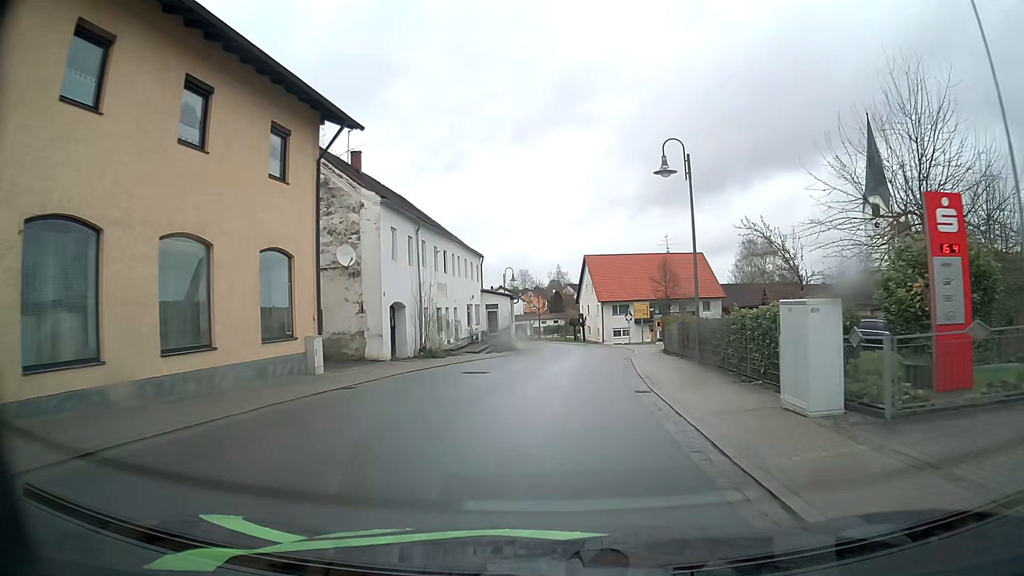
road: secondary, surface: asphalt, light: Day
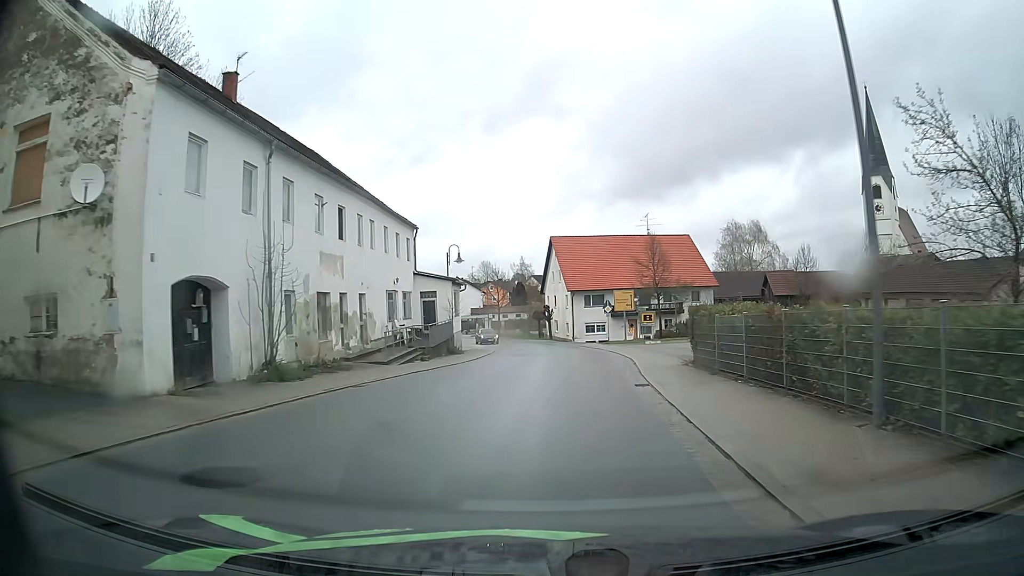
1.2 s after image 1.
(+0.3, +13.6) m; +3°
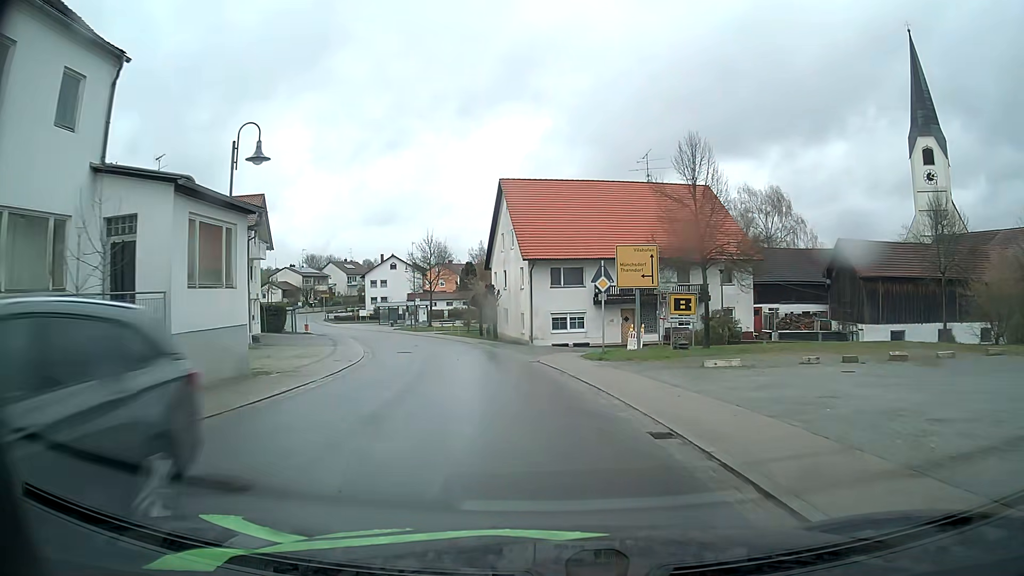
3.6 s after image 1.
(+1.1, +26.8) m; +3°
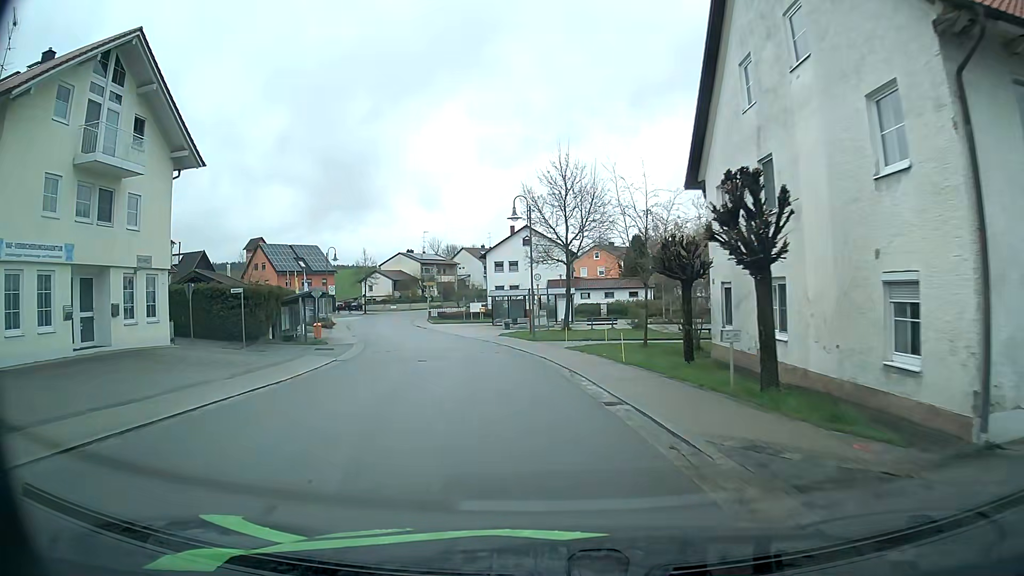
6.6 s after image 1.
(-4.1, +33.9) m; -13°
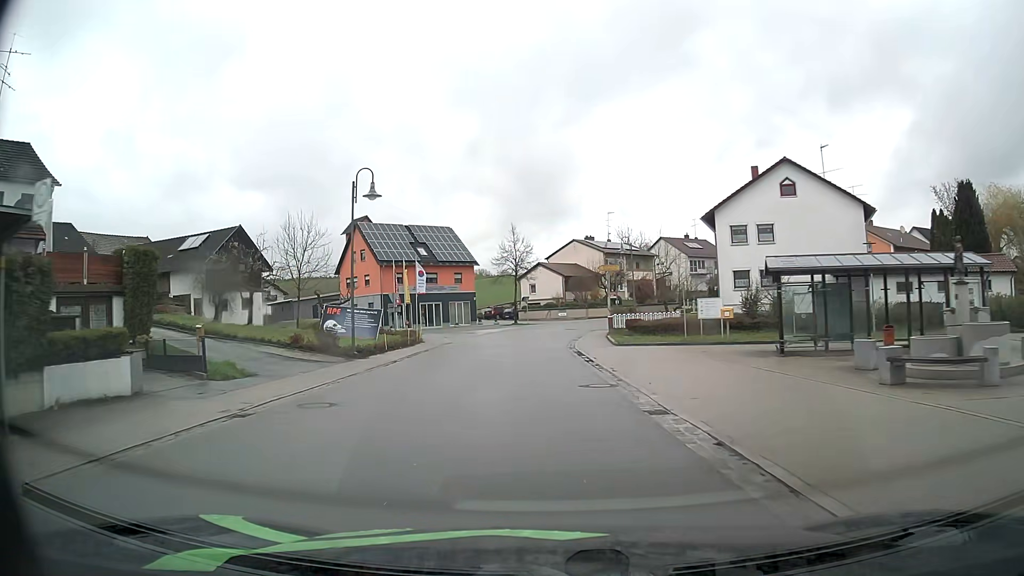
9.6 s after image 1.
(-5.7, +35.6) m; -17°
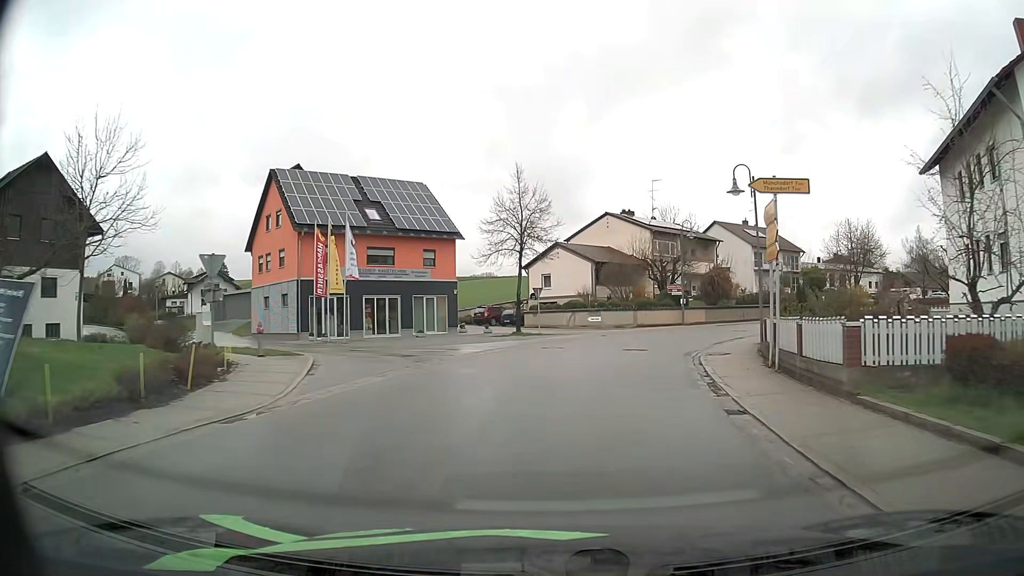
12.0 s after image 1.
(-1.3, +27.7) m; -1°
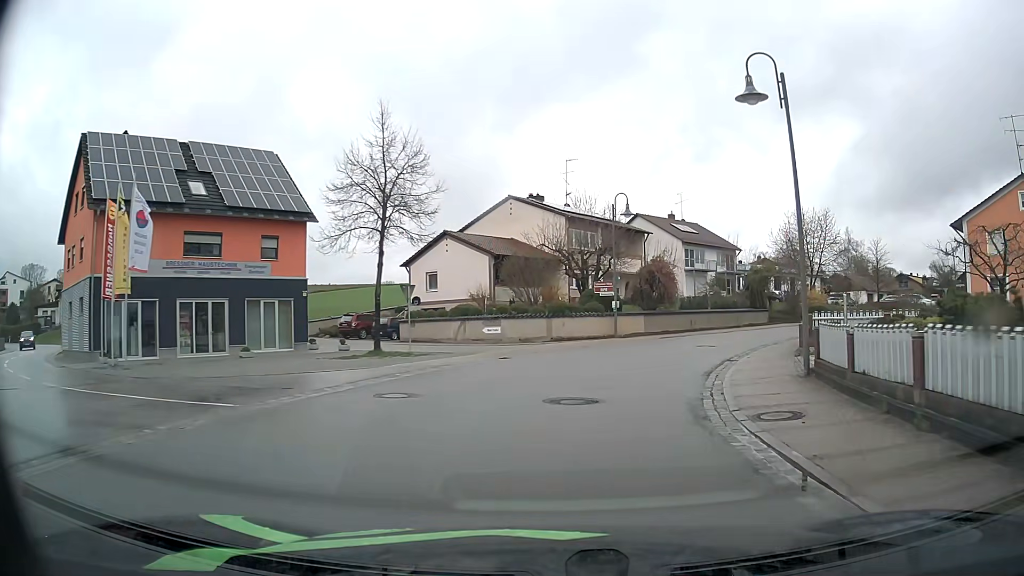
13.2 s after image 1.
(+0.8, +12.9) m; +8°
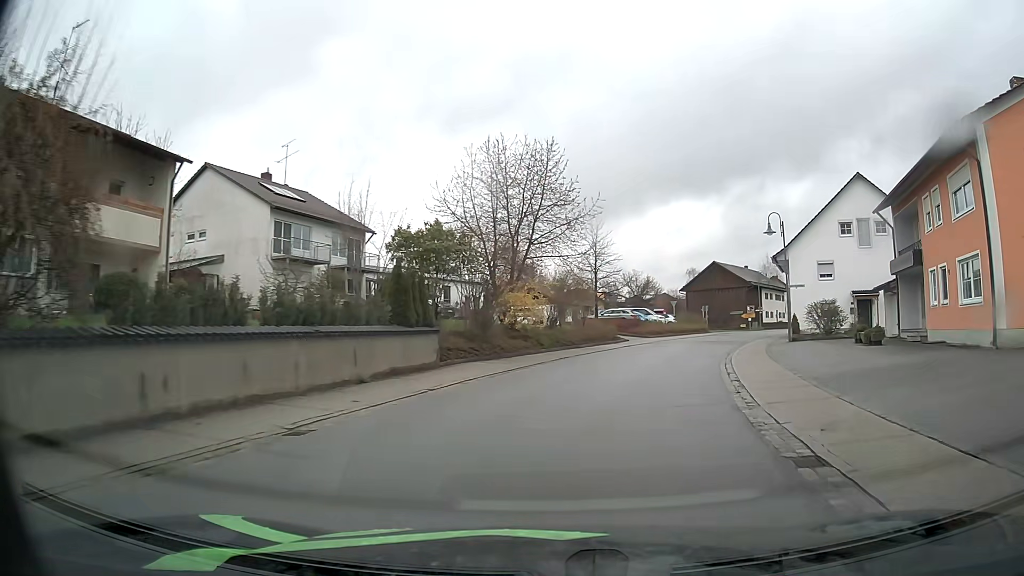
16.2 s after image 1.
(+8.1, +30.5) m; +31°
(+1, +10) (+3, +20) (+5, +29) (+9, +39) (+13, +48) (+18, +57) (+23, +65) (+29, +73) (+35, +81) (+41, +89) m
